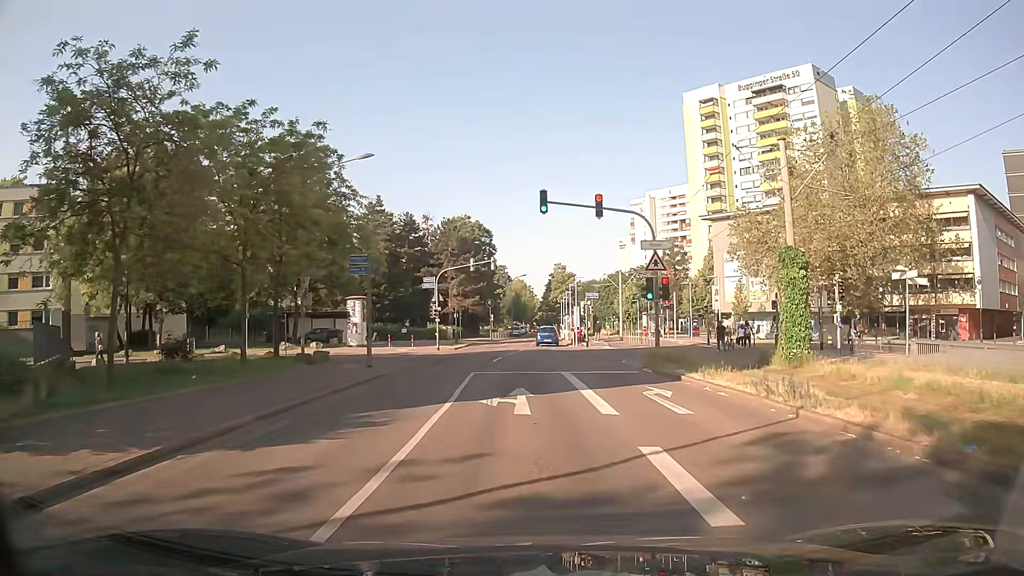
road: residential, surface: asphalt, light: Day
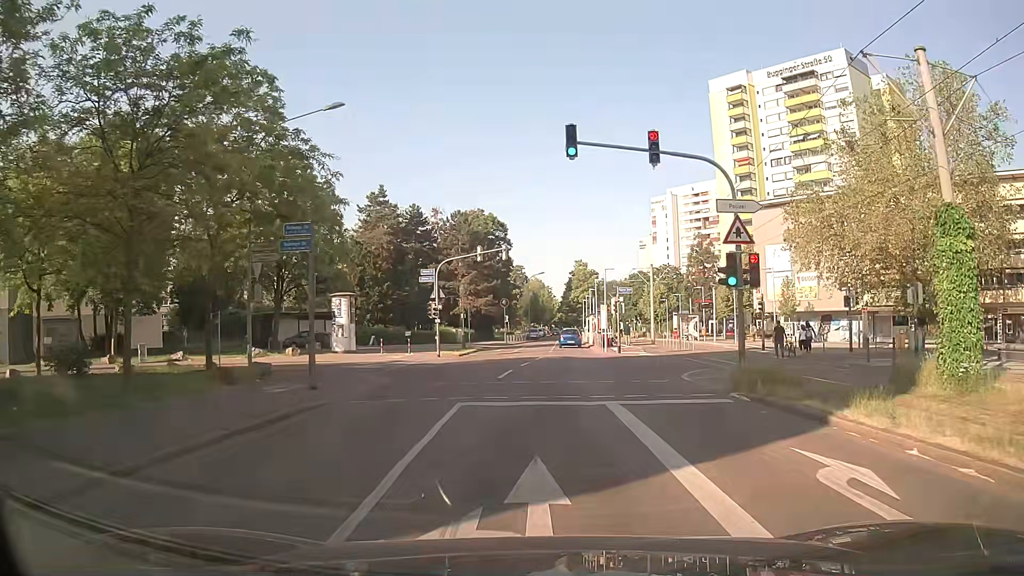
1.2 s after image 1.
(-0.2, +8.2) m; -2°
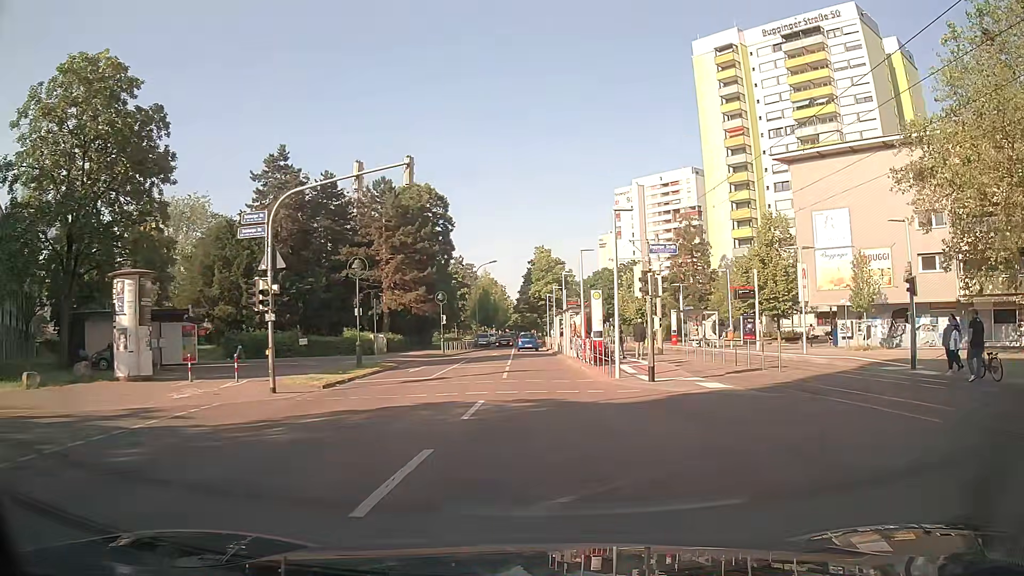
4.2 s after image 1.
(+0.5, +20.5) m; +4°
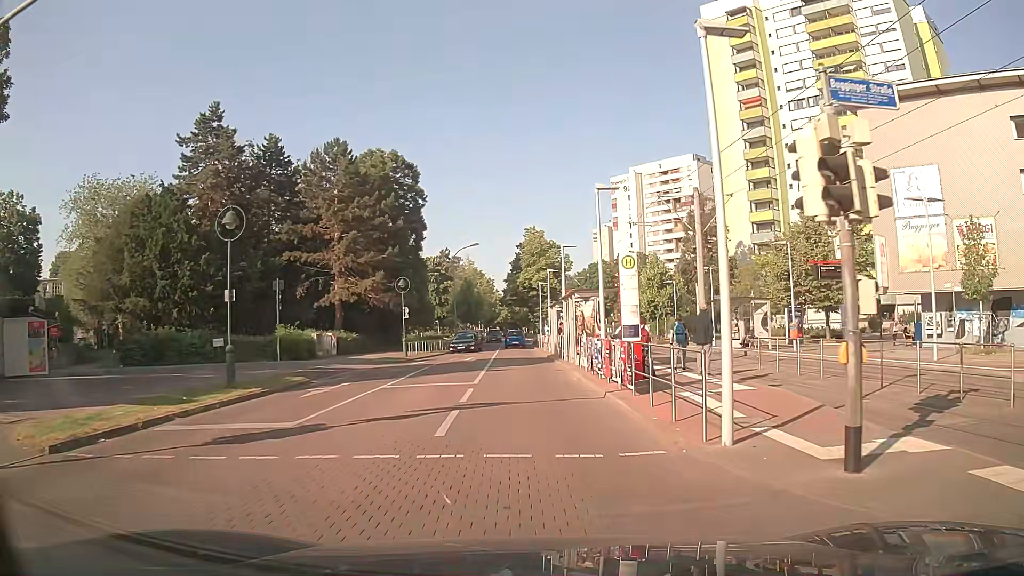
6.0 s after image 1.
(+0.1, +12.3) m; 0°
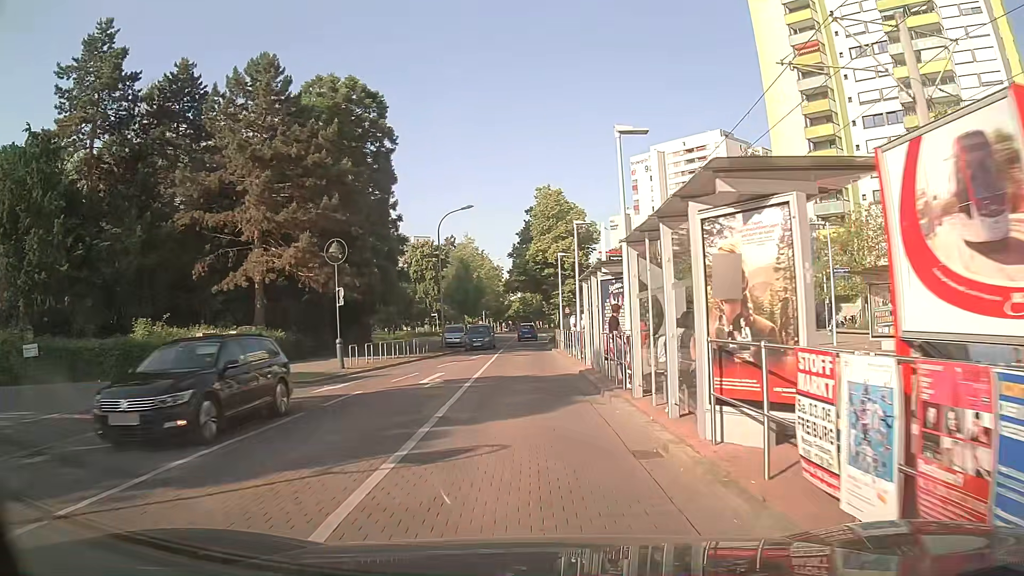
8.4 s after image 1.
(-0.1, +16.6) m; -2°
